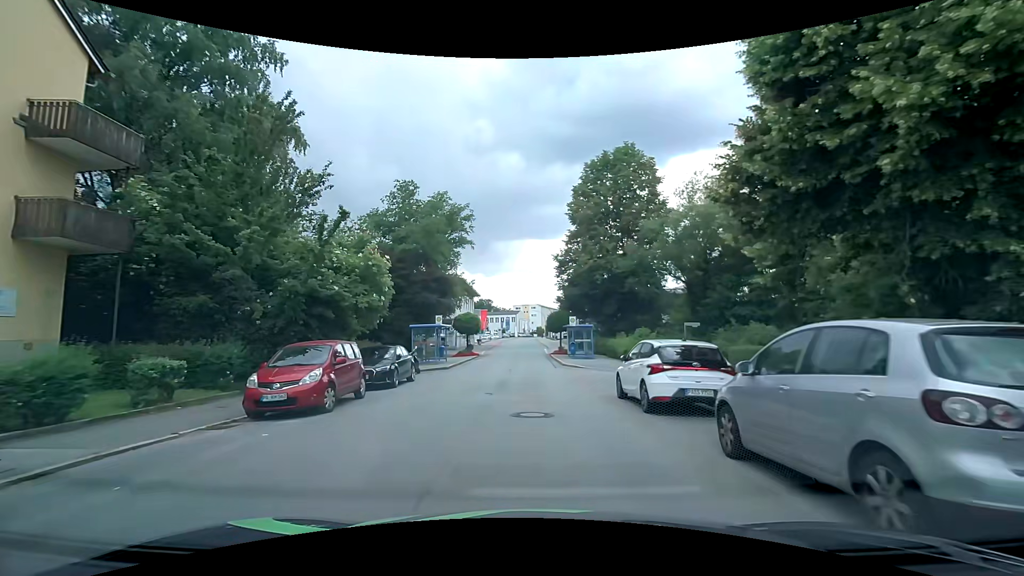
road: tertiary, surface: asphalt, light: Day
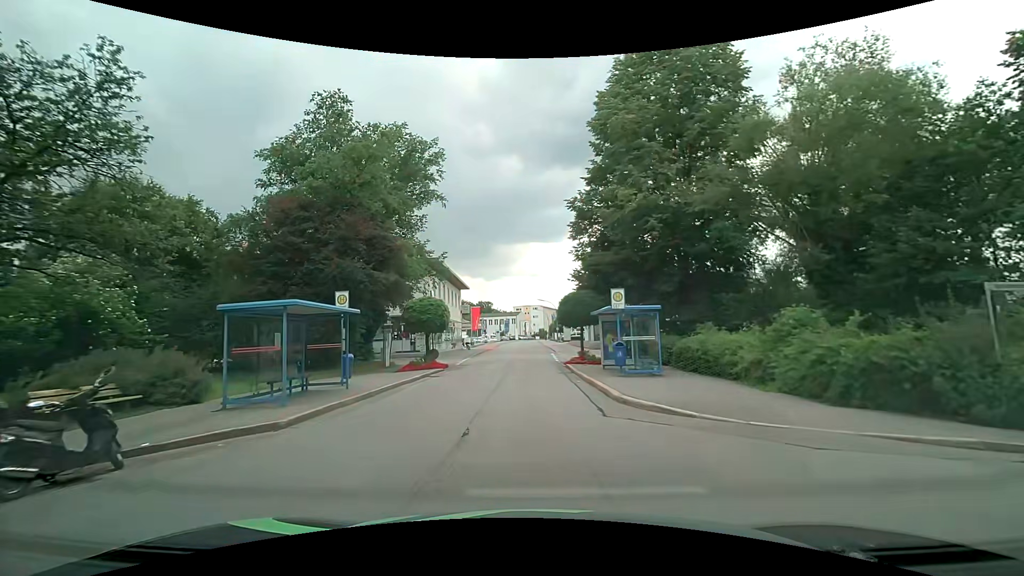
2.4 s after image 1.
(+0.2, +17.9) m; 0°
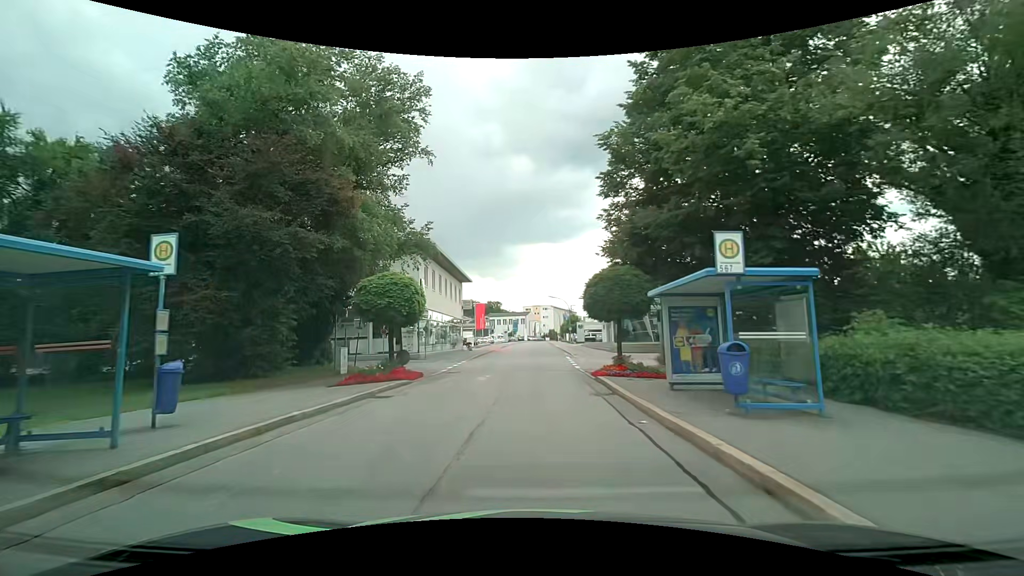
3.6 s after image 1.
(0.0, +8.7) m; -1°
(0, +10) (0, +20) (0, +30) (+1, +40) (+1, +50) (+1, +60) (+2, +70) (+2, +80) (+2, +90) (+2, +100) m
